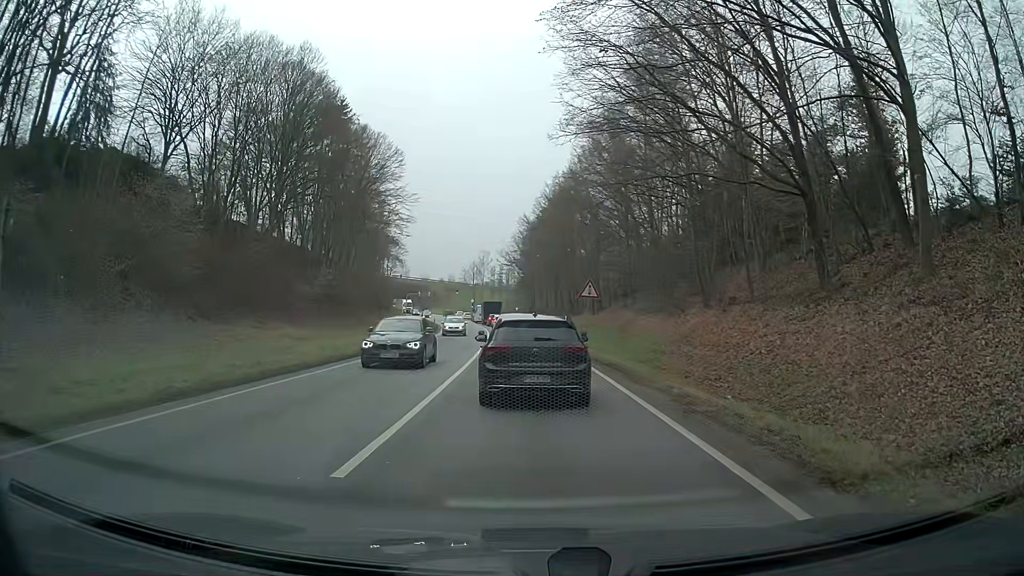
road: primary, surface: asphalt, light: Day
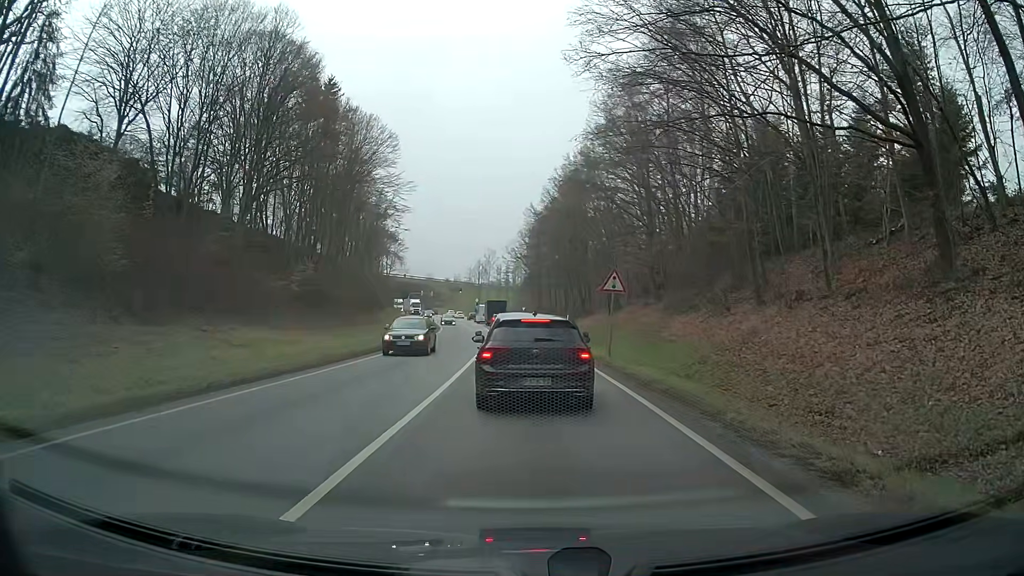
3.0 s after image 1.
(0.0, +7.5) m; 0°
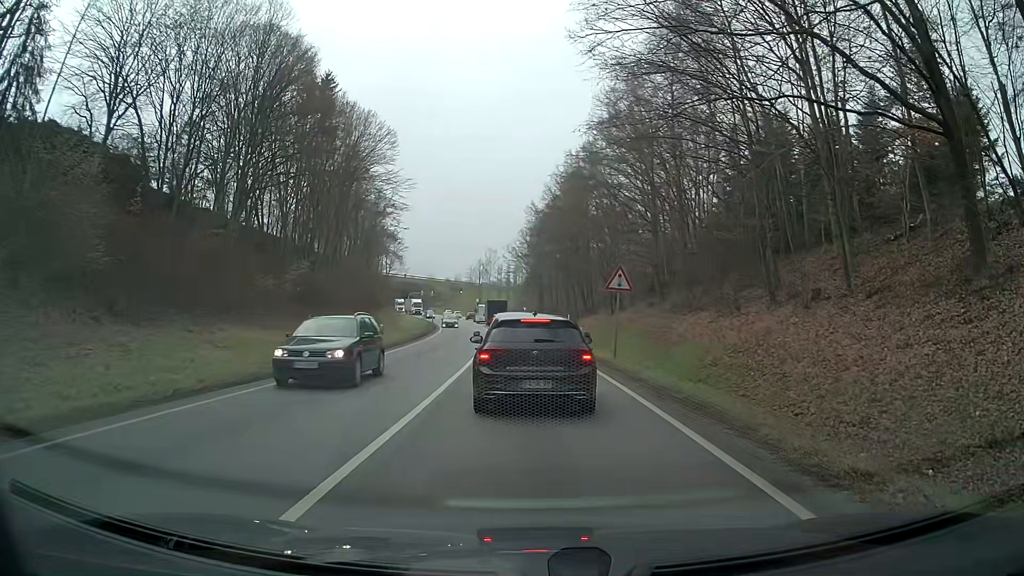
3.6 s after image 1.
(0.0, +1.4) m; -1°
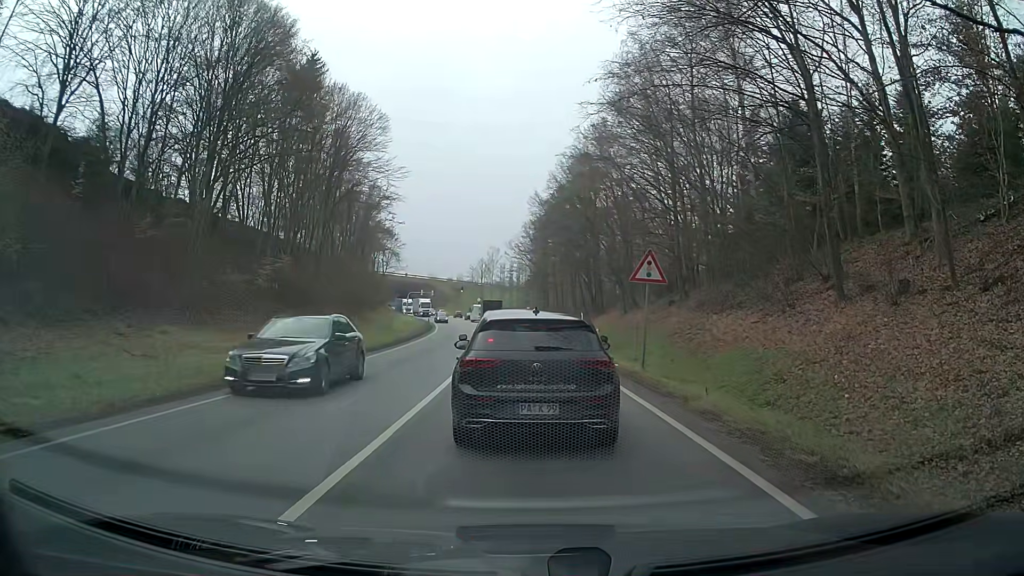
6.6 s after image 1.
(0.0, +5.7) m; 0°
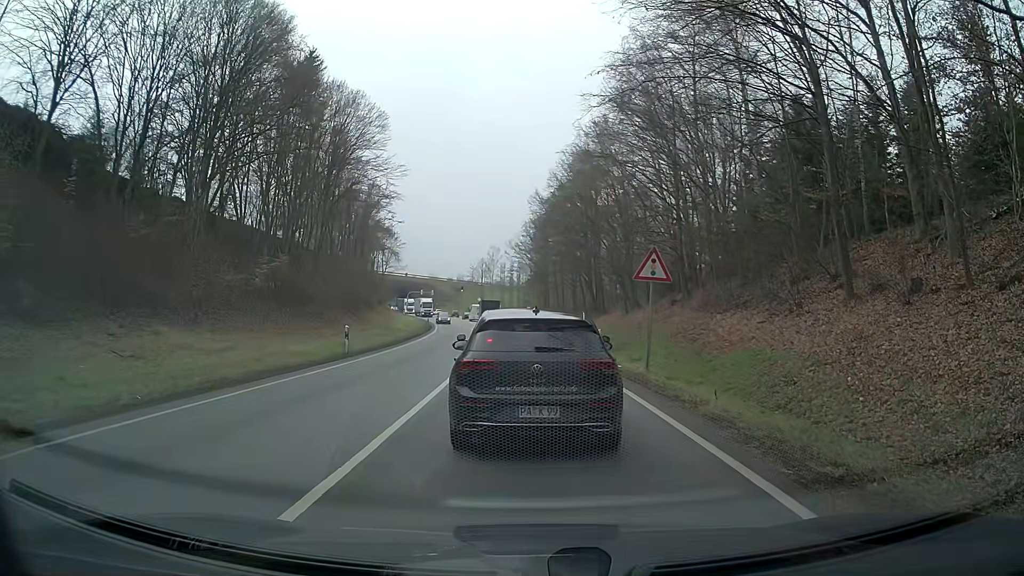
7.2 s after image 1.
(0.0, +0.6) m; 0°
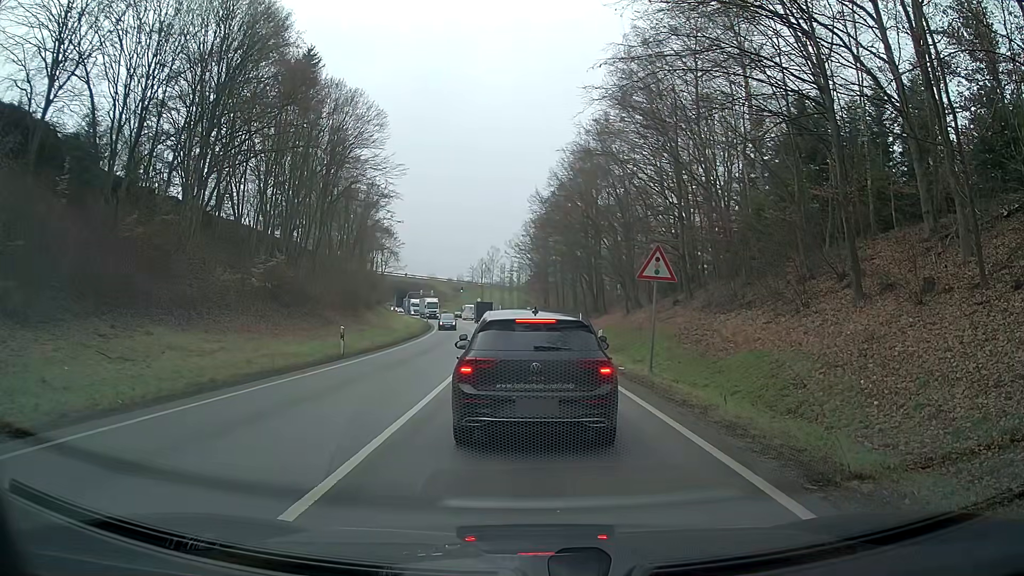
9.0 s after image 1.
(0.0, +0.6) m; 0°
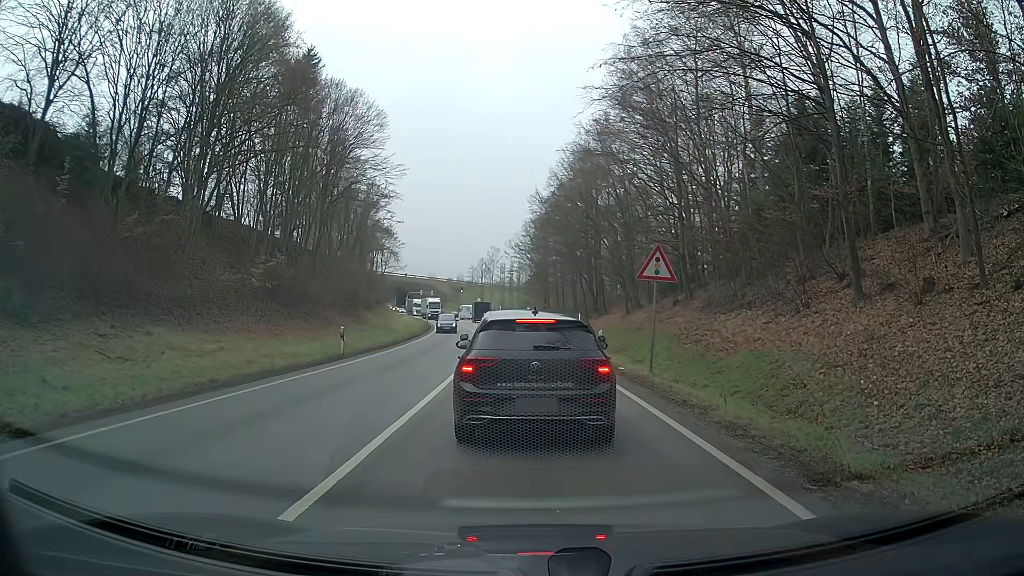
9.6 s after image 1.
(0.0, 0.0) m; 0°
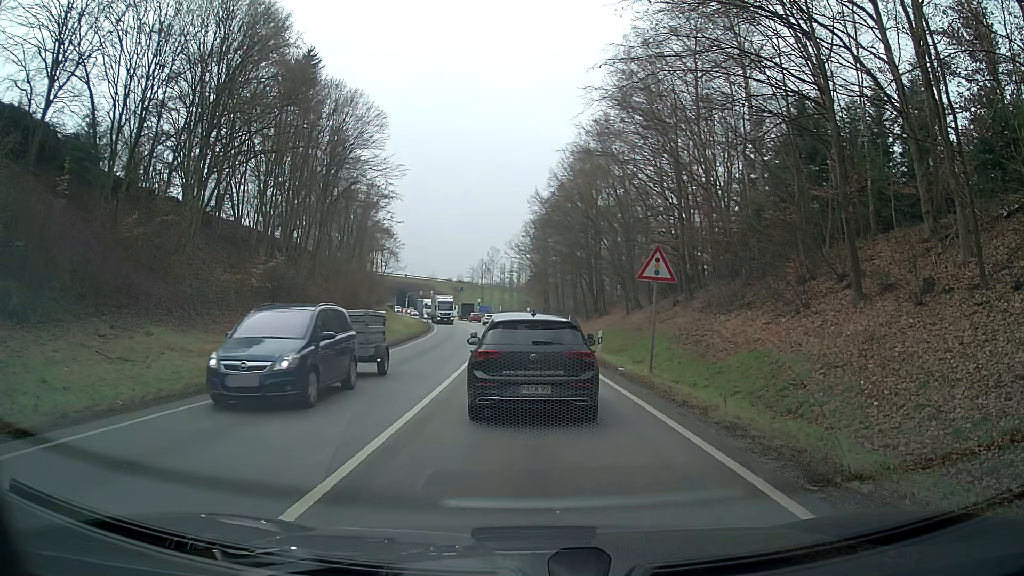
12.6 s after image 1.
(0.0, 0.0) m; 0°
